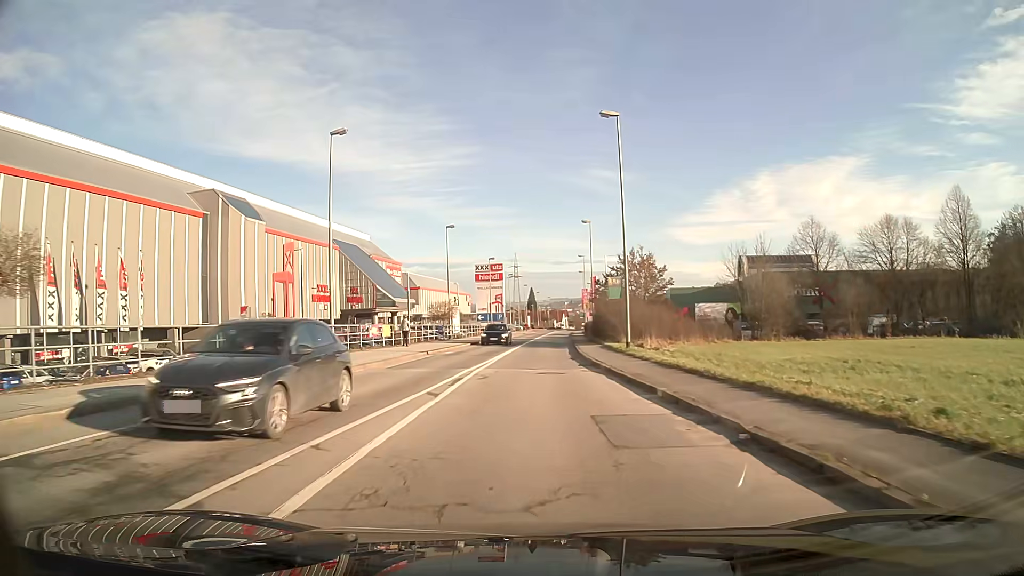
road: tertiary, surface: asphalt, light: Day
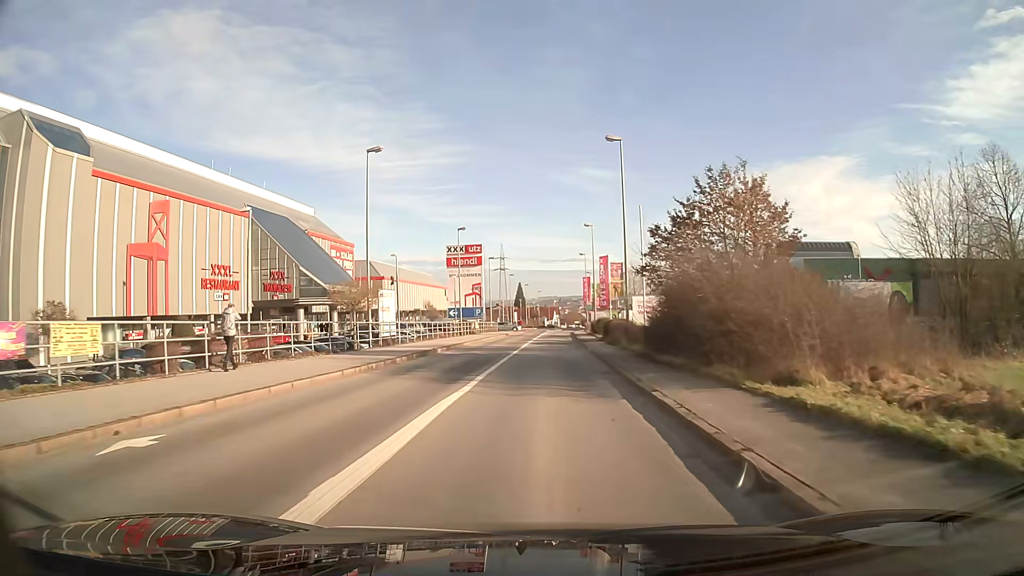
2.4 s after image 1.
(+0.1, +26.5) m; +1°
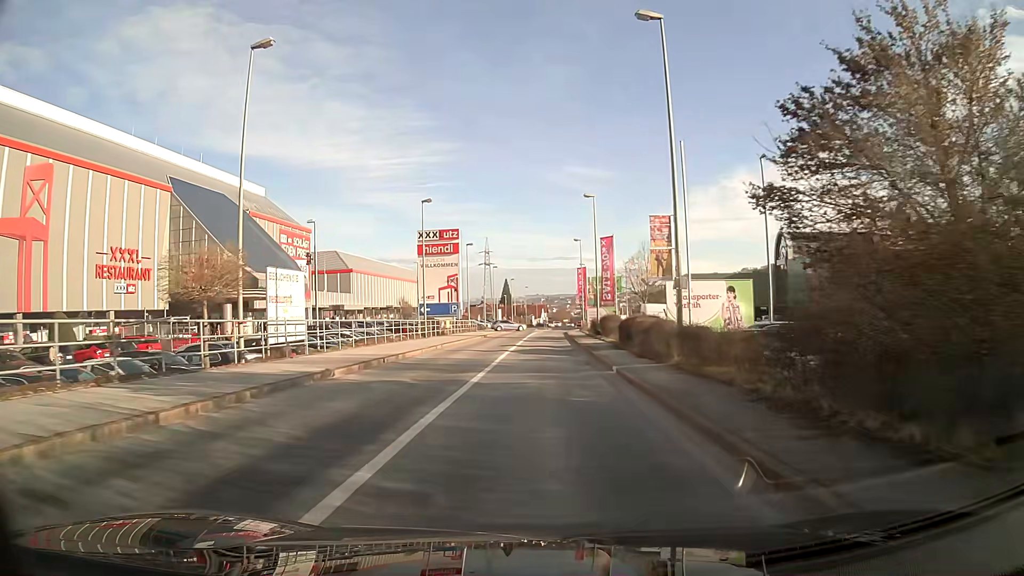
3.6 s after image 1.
(+0.1, +14.0) m; +1°
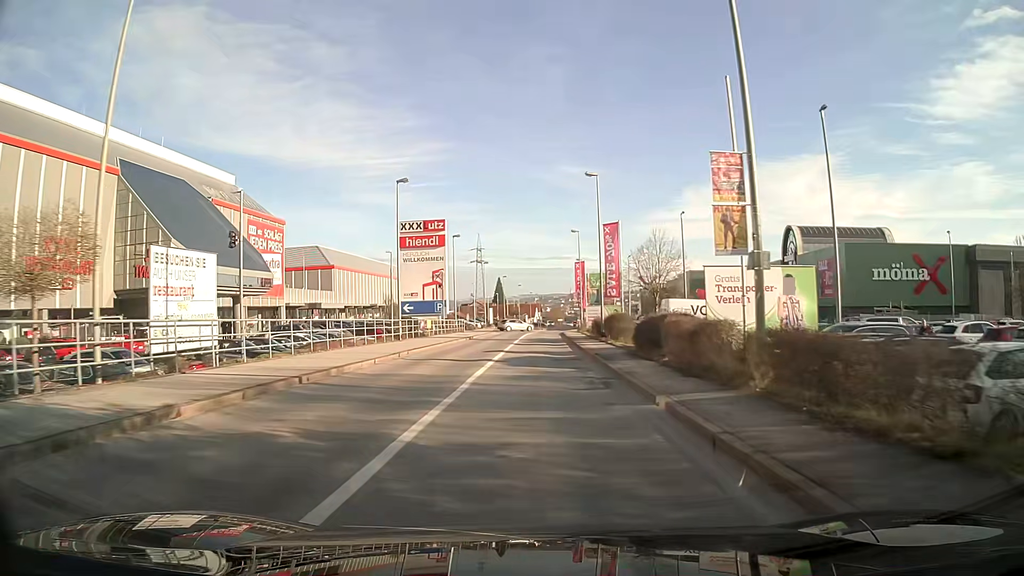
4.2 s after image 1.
(0.0, +7.2) m; 0°
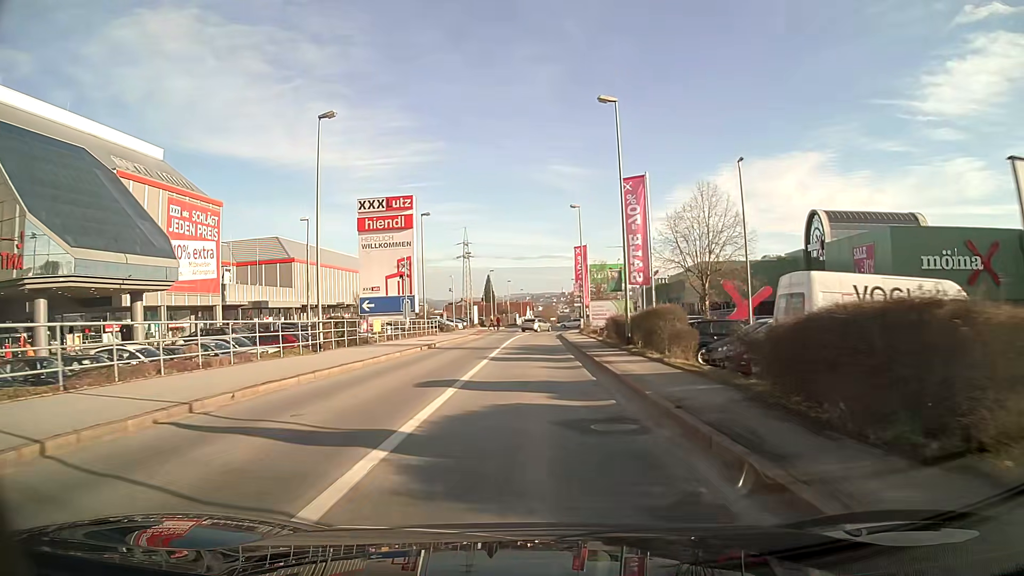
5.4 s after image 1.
(+0.1, +14.4) m; +1°
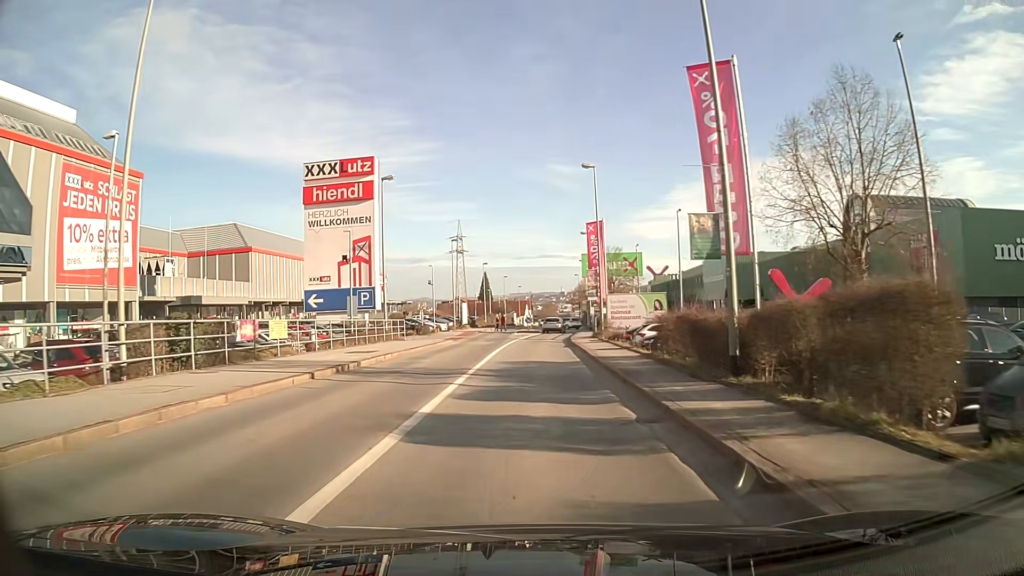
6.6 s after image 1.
(0.0, +14.4) m; 0°
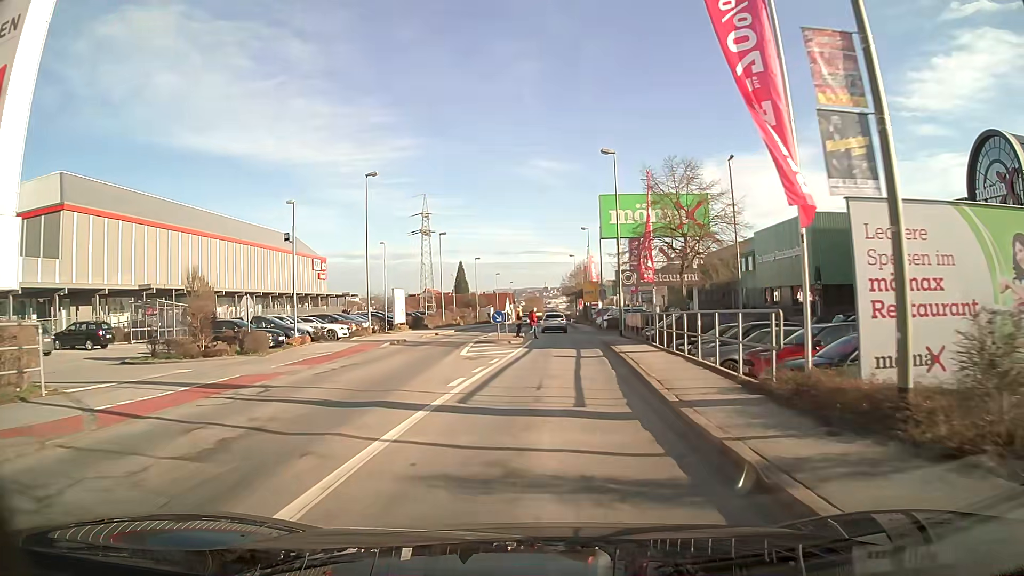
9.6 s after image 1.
(+0.3, +33.3) m; +2°
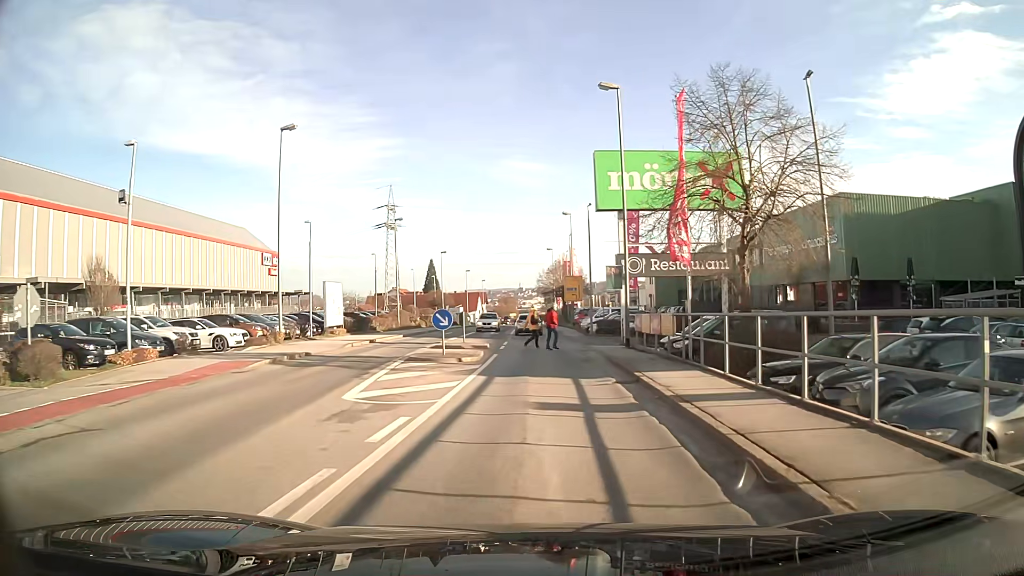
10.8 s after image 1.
(+0.2, +11.0) m; +2°
